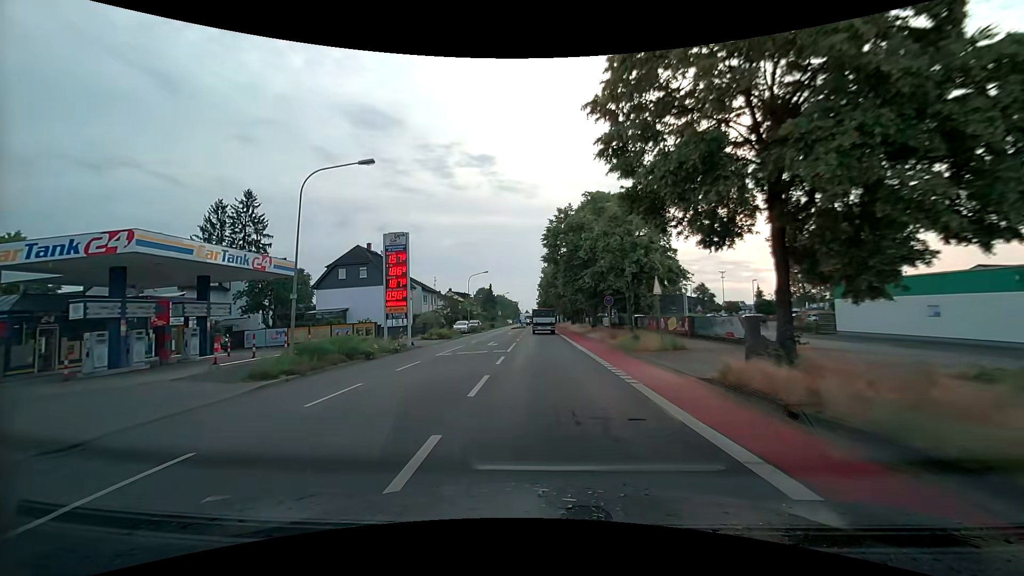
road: tertiary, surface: asphalt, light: Day
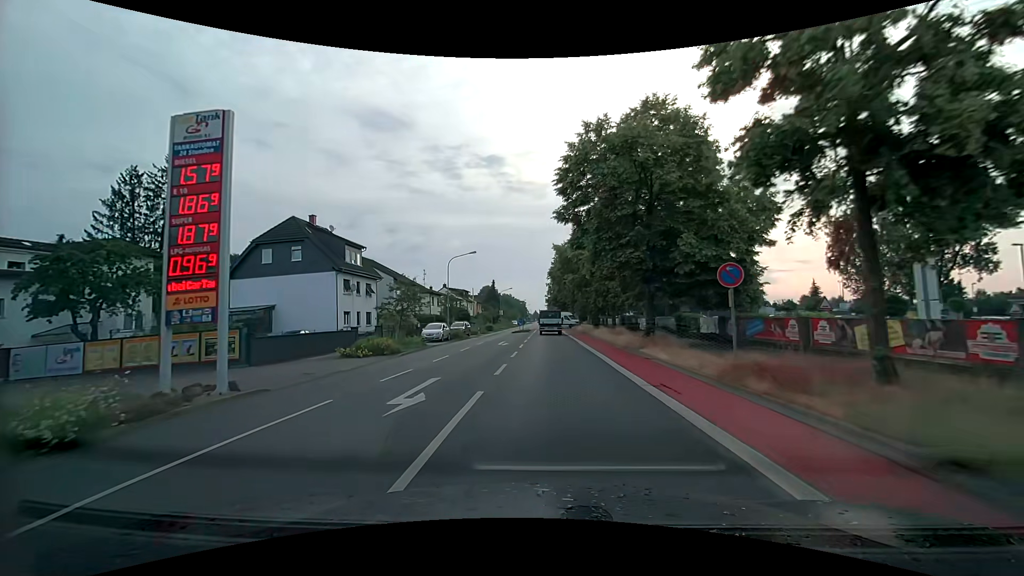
(-0.2, +18.9) m; -1°
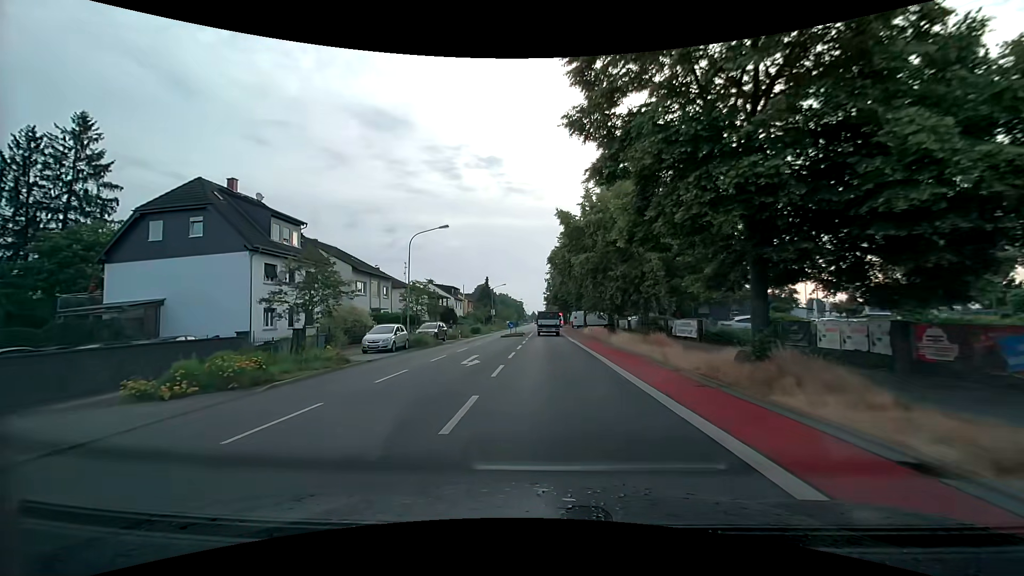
(0.0, +12.3) m; +1°
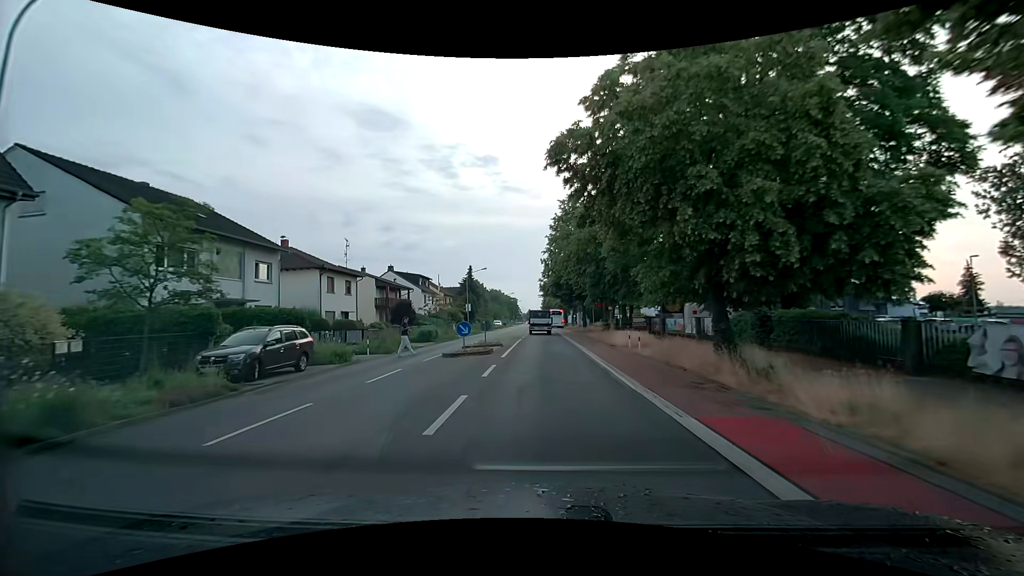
(0.0, +23.9) m; 0°
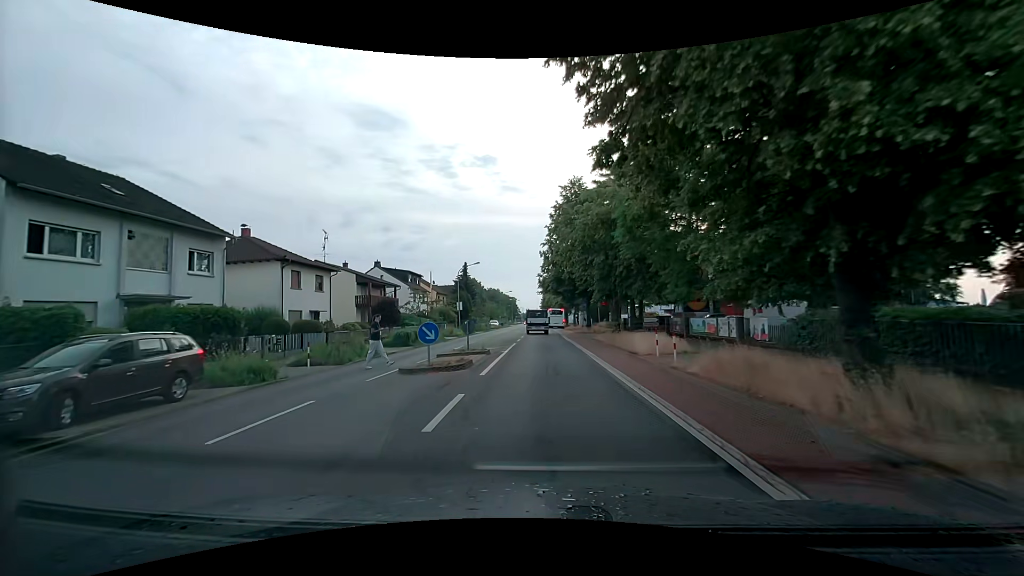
(0.0, +5.8) m; 0°
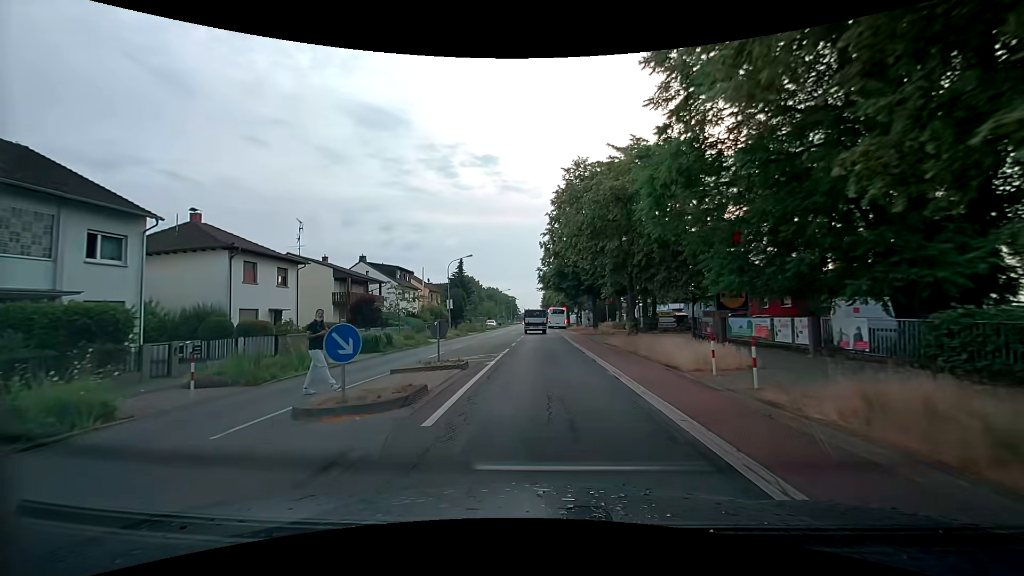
(0.0, +5.8) m; -1°
